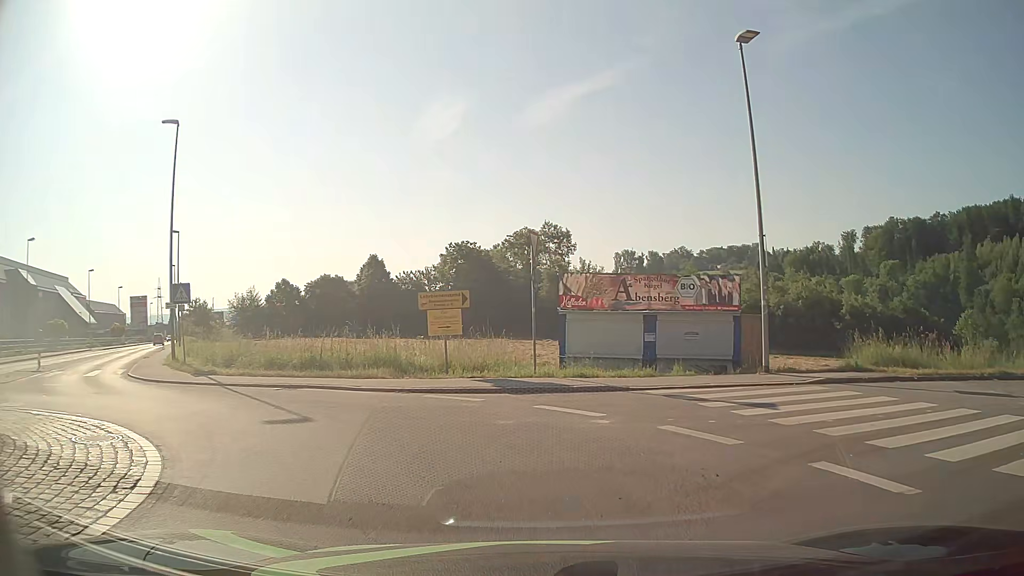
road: tertiary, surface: asphalt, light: Day
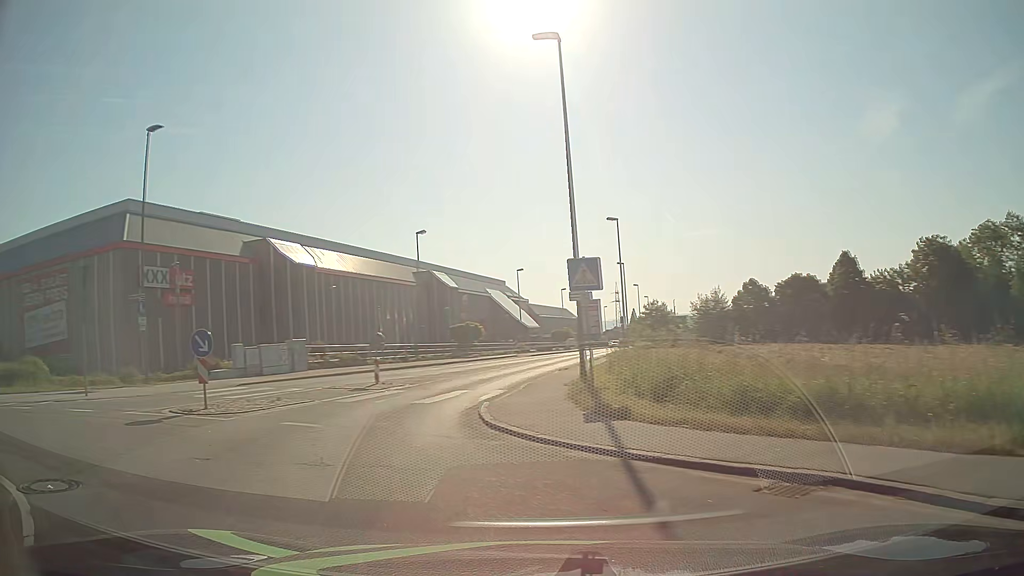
(-2.8, +9.6) m; -40°
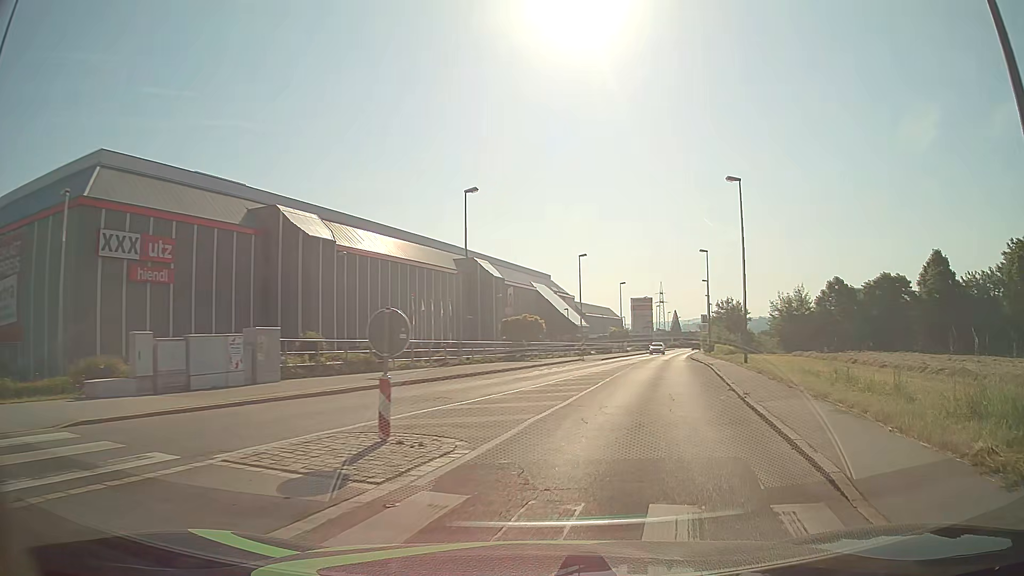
(-3.1, +13.8) m; -4°
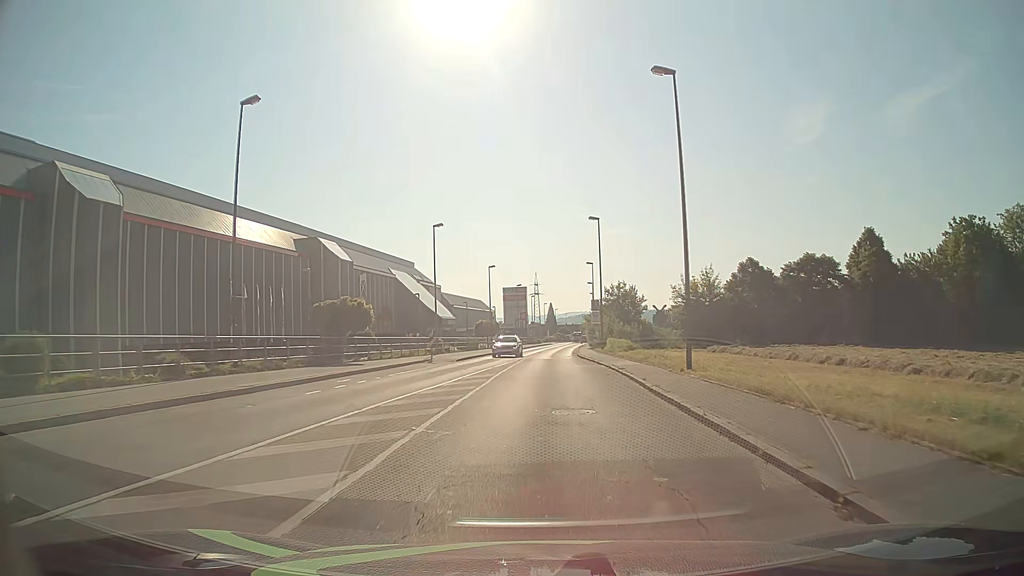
(+2.2, +15.0) m; +11°
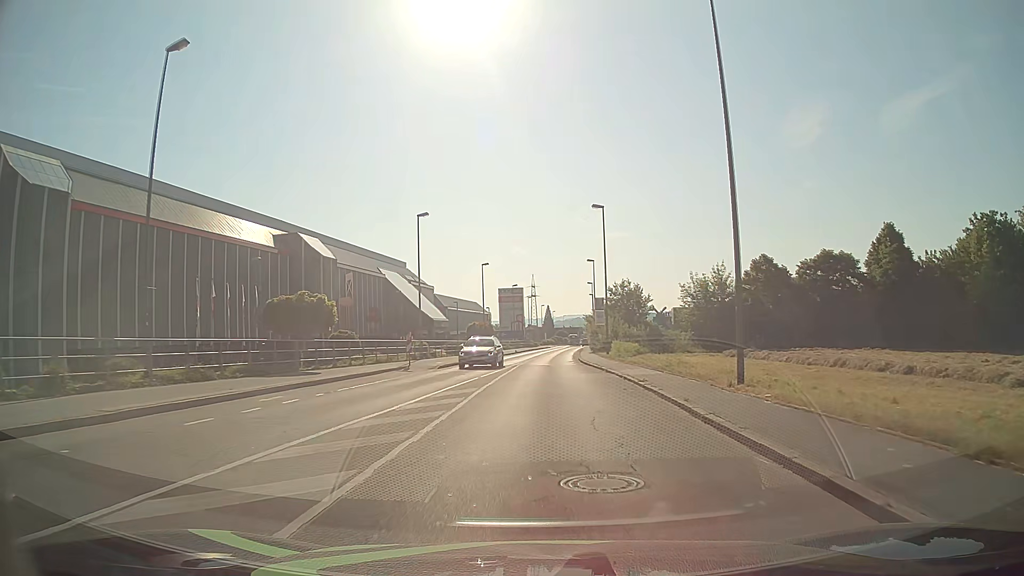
(0.0, +6.0) m; 0°
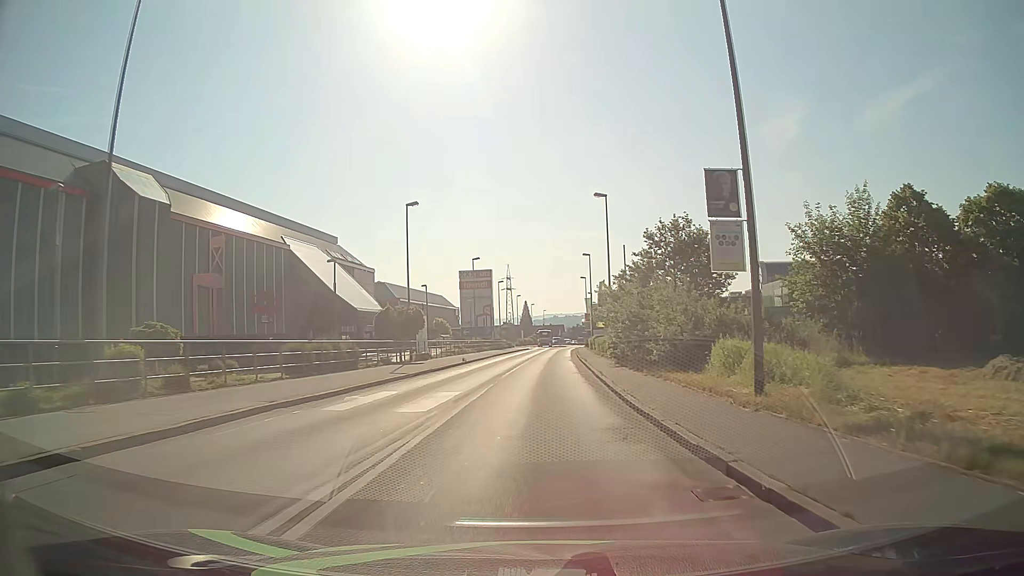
(+0.7, +34.4) m; +2°
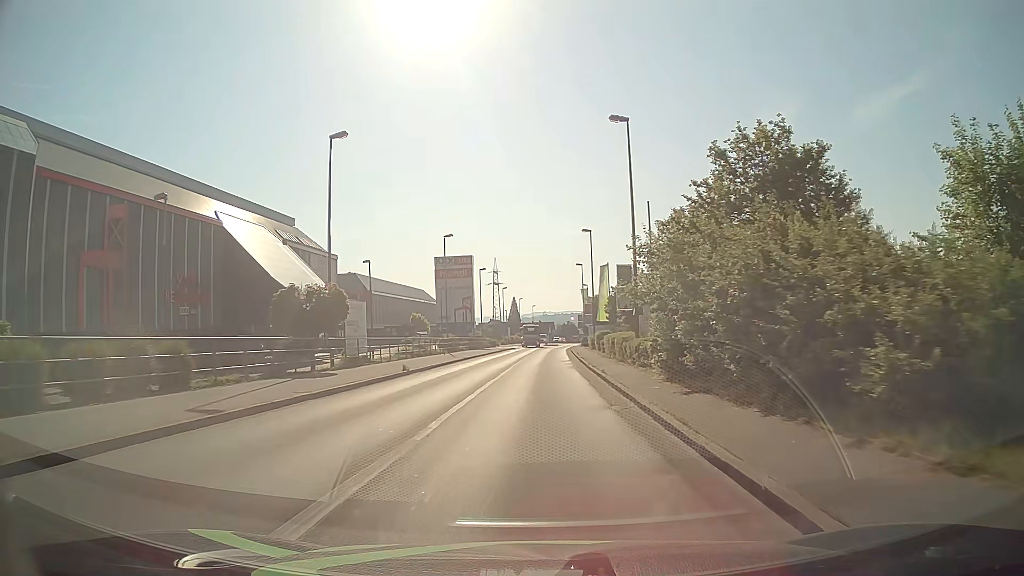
(+0.1, +14.7) m; +1°
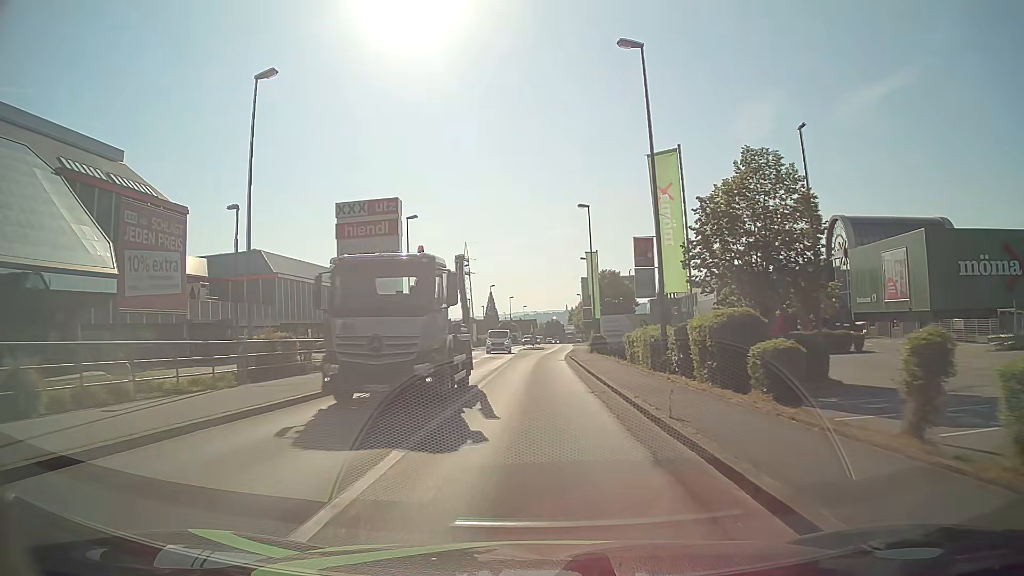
(+0.6, +37.5) m; +2°
(0, +10) (0, +20) (0, +30) (0, +40) (+1, +50) (+1, +60) (+2, +70) (+2, +80) (+3, +90) (+3, +100) m
